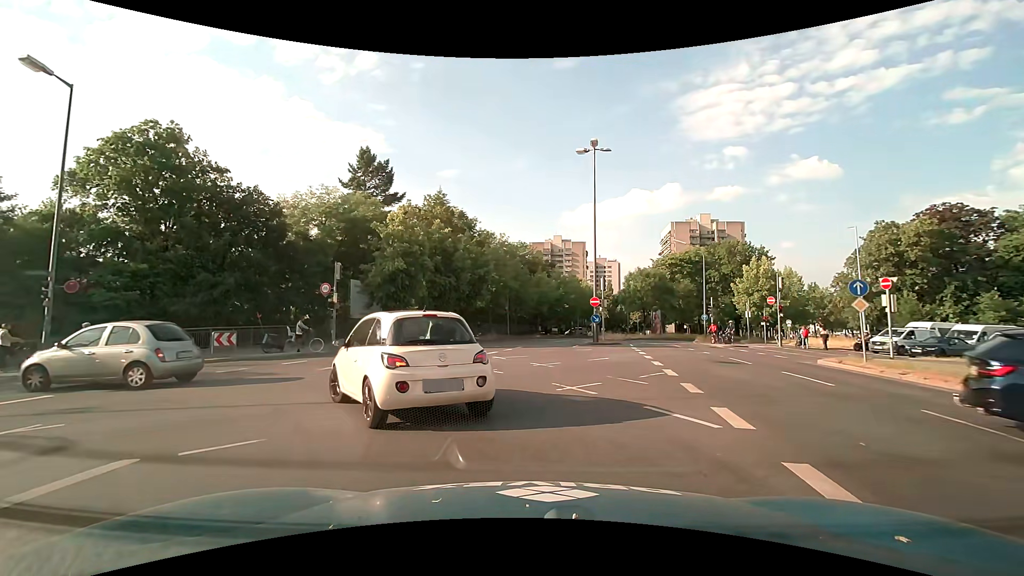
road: secondary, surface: asphalt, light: Day
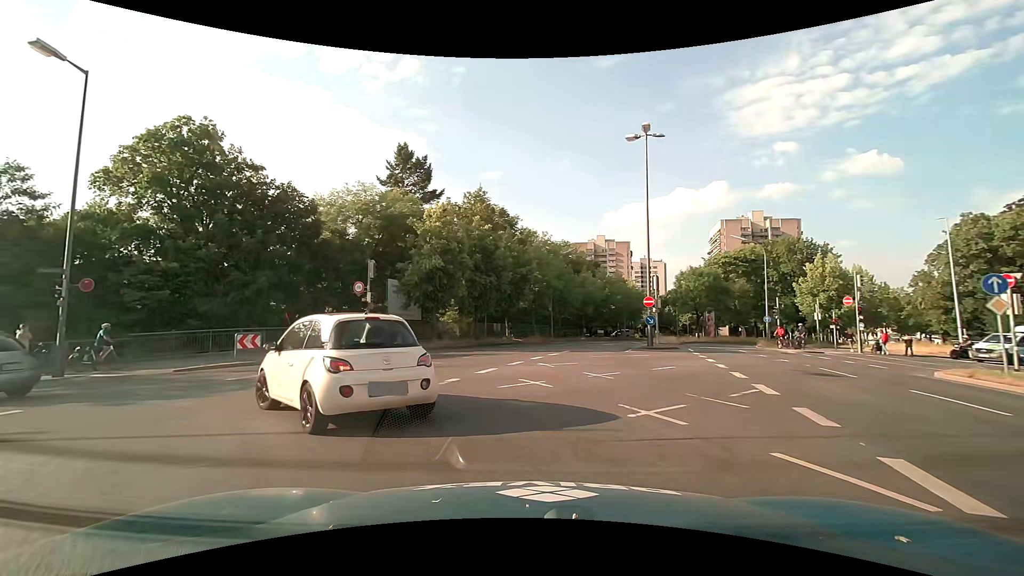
(-0.1, +2.4) m; -6°
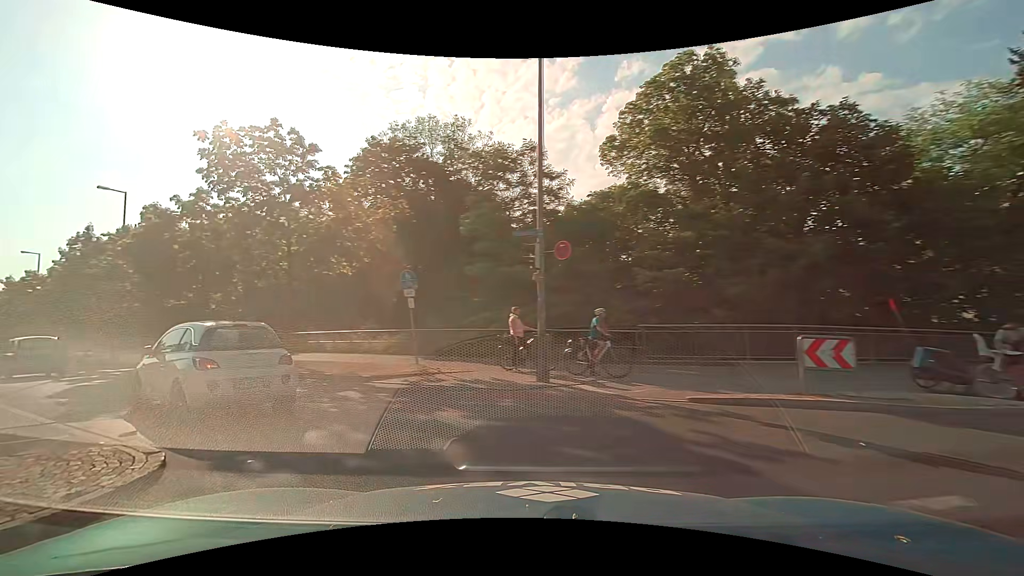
(-4.7, +10.1) m; -55°
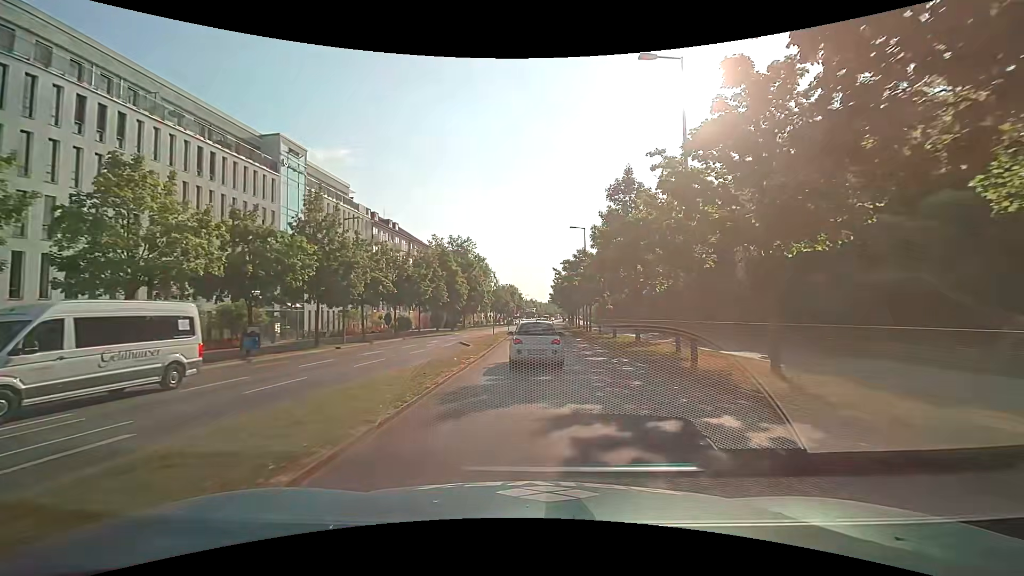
(-13.8, +16.6) m; -52°
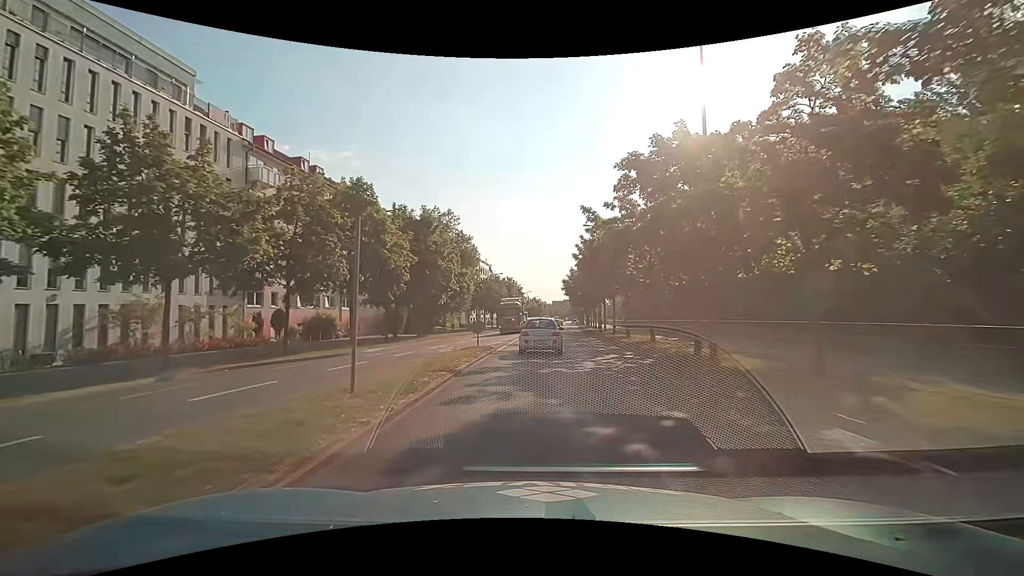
(-0.1, +33.4) m; 0°
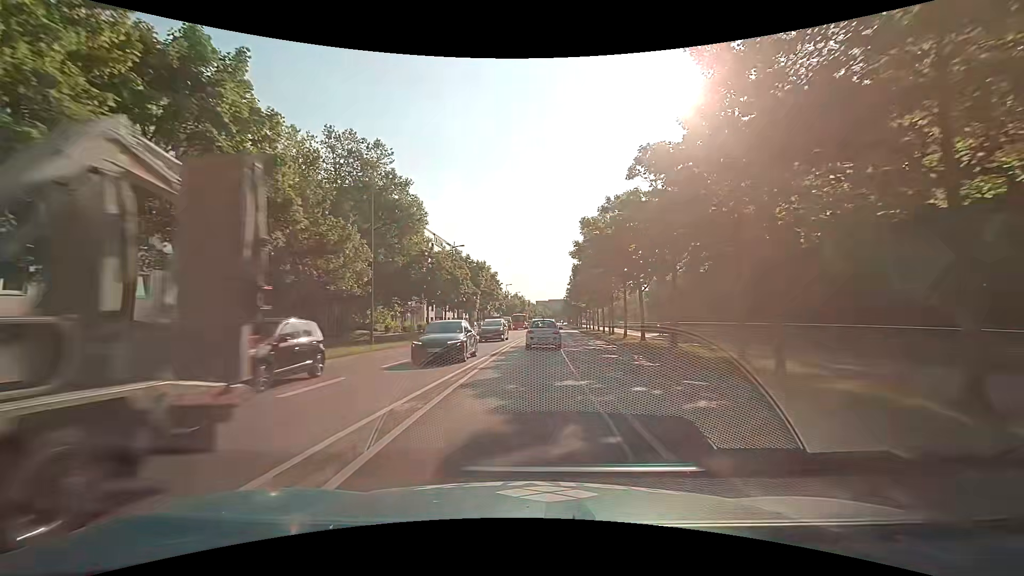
(+0.4, +36.0) m; +2°
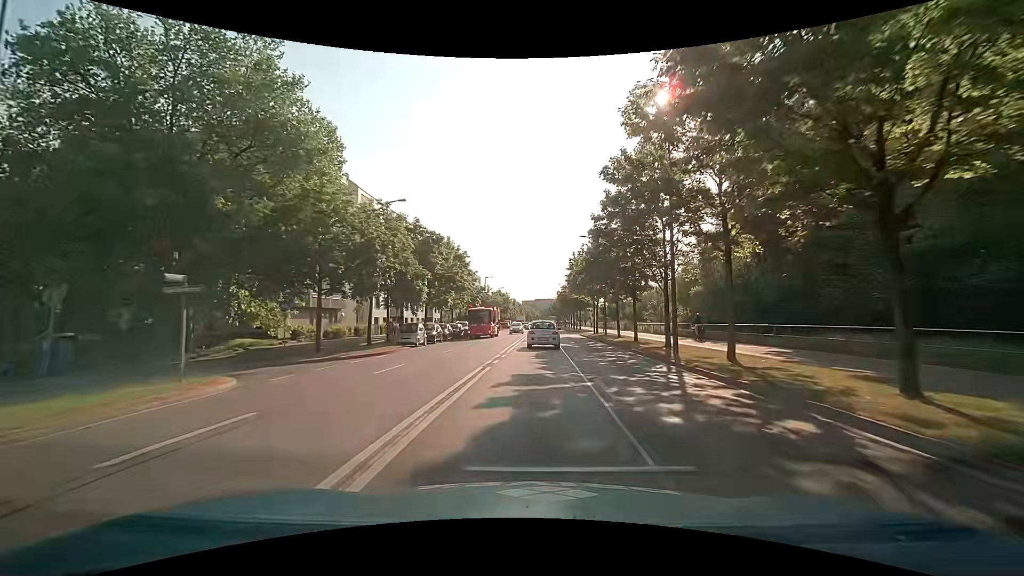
(+0.1, +22.7) m; +1°
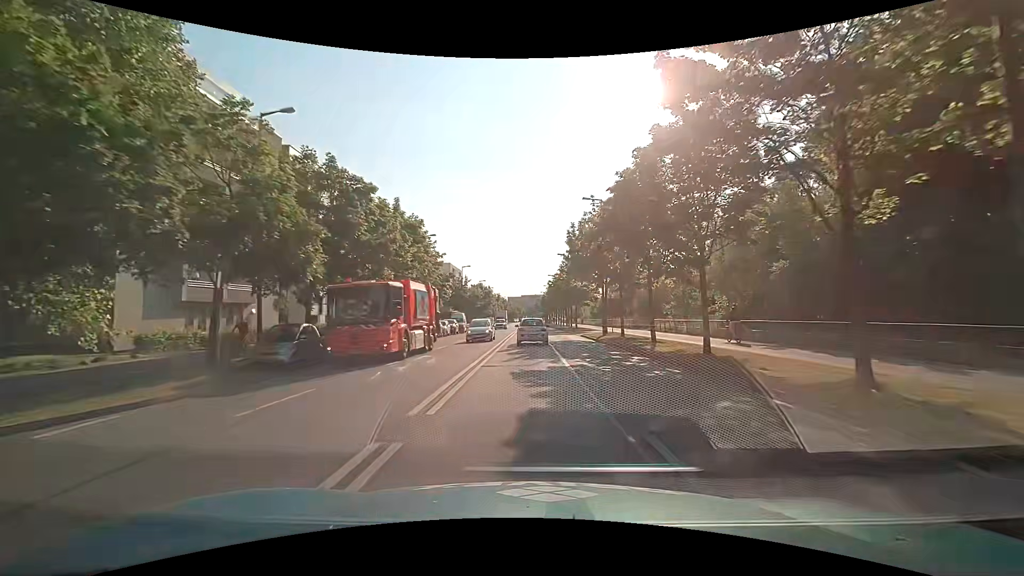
(+0.3, +15.5) m; +1°
(0, +10) (0, +20) (0, +30) (0, +40) (0, +50) (0, +60) (0, +70) (0, +80) (0, +90) (0, +100) m
